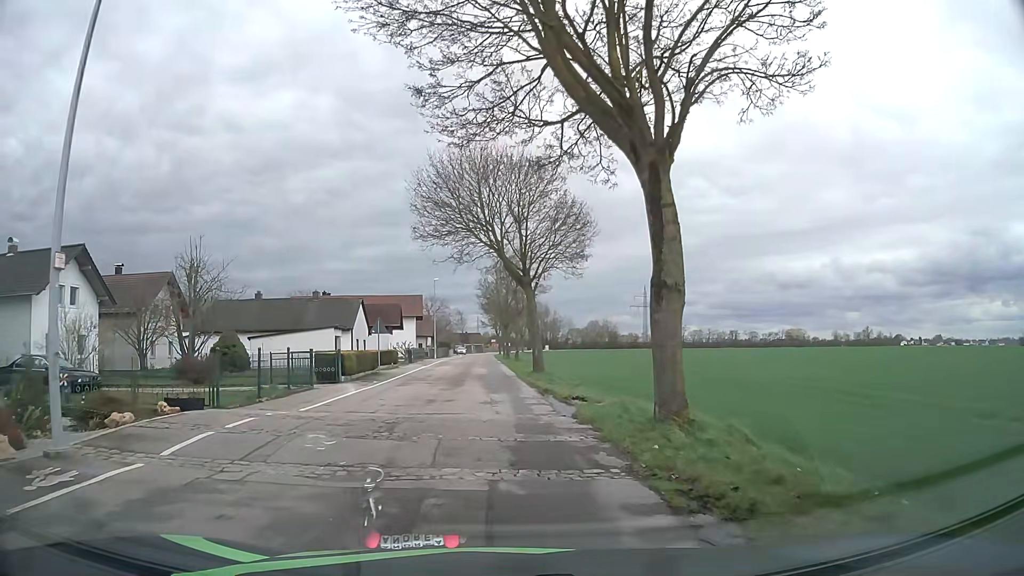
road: unclassified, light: Day
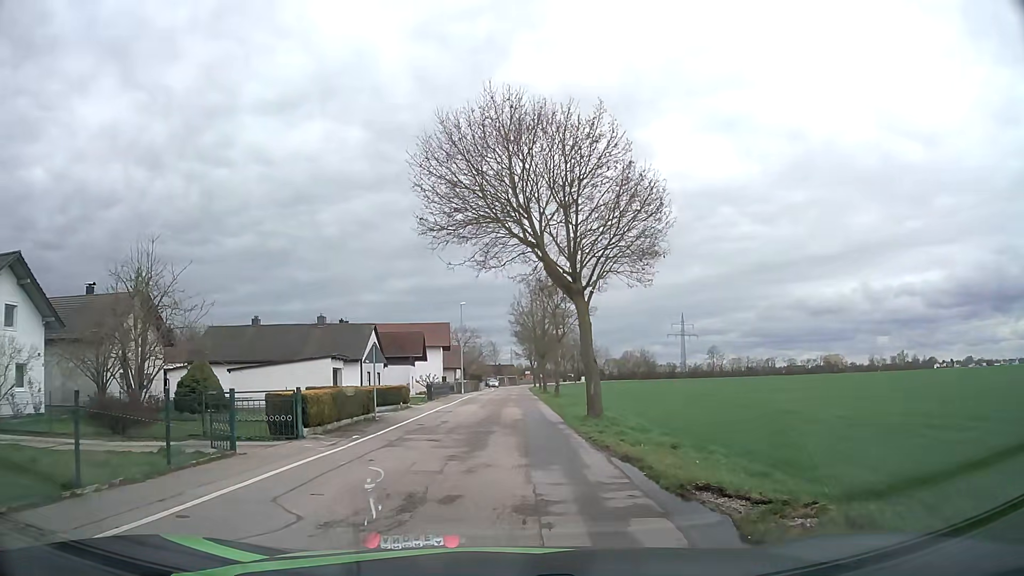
(-0.2, +8.5) m; -4°
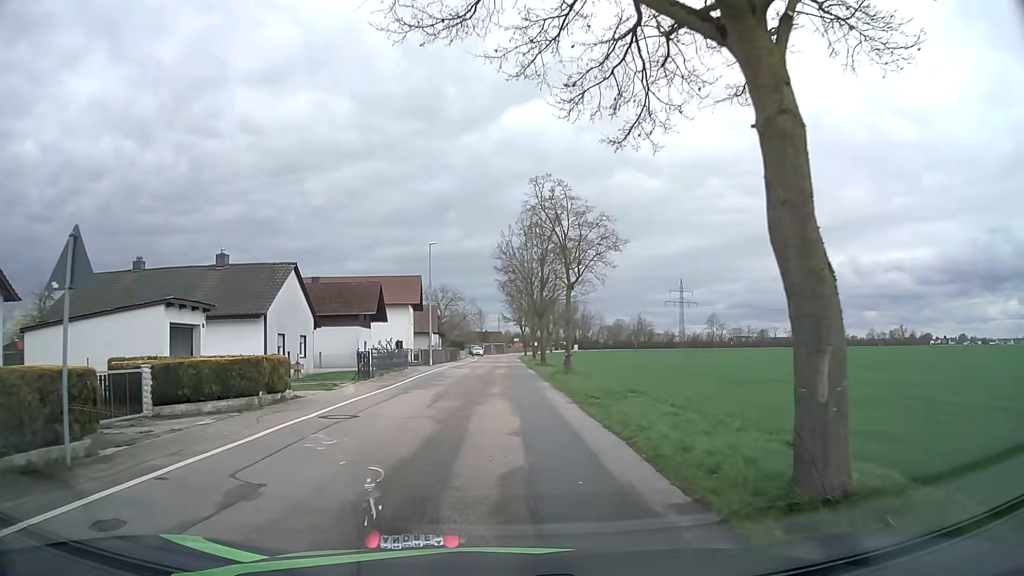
(+0.5, +16.8) m; +2°
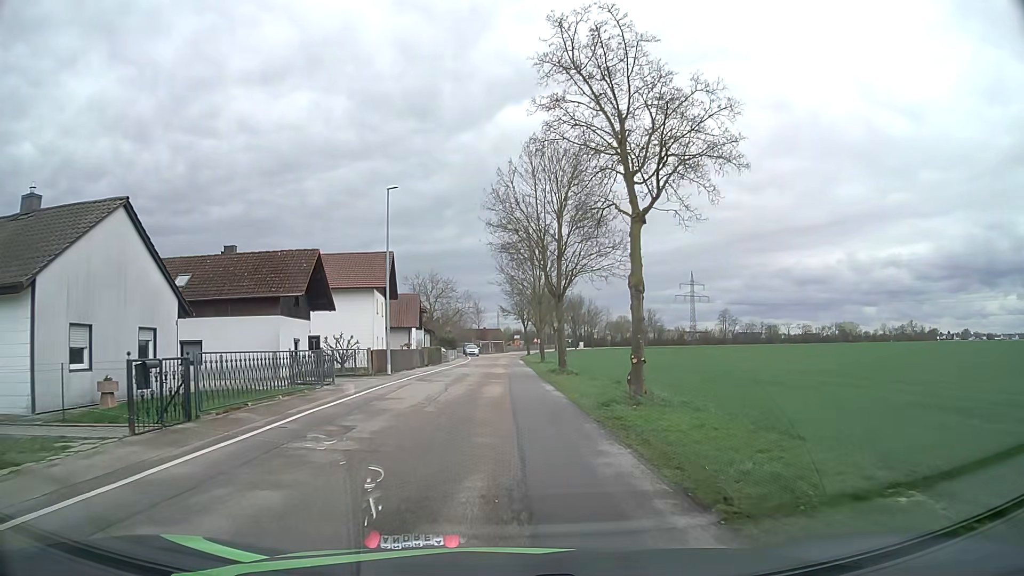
(+0.2, +16.4) m; +1°
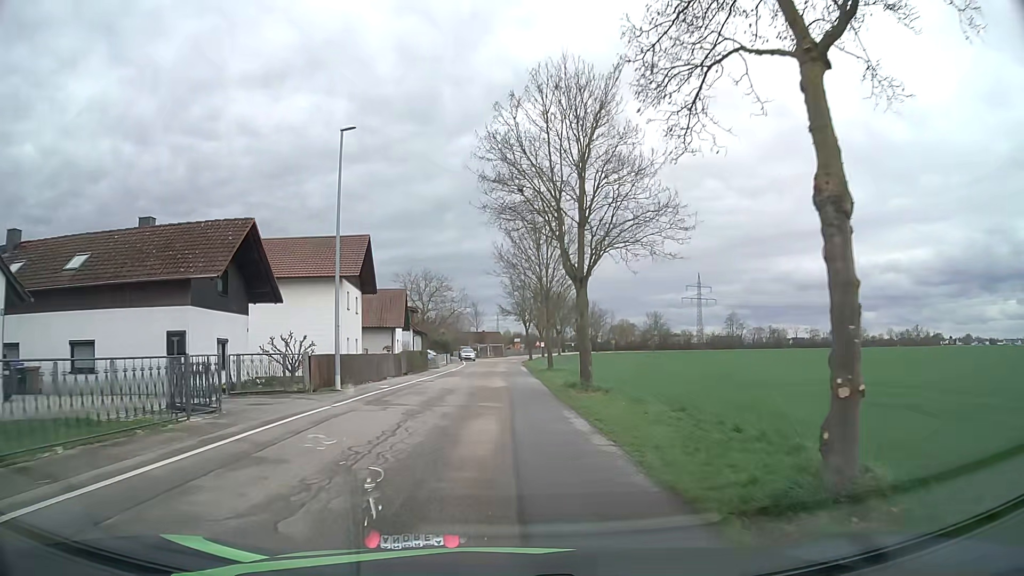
(0.0, +9.1) m; 0°
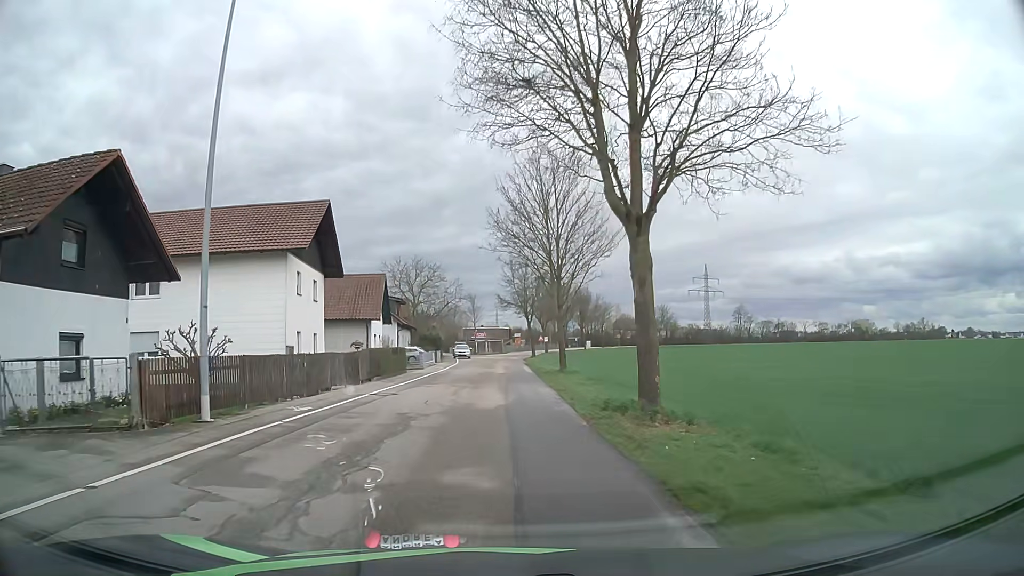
(+0.1, +9.5) m; +1°
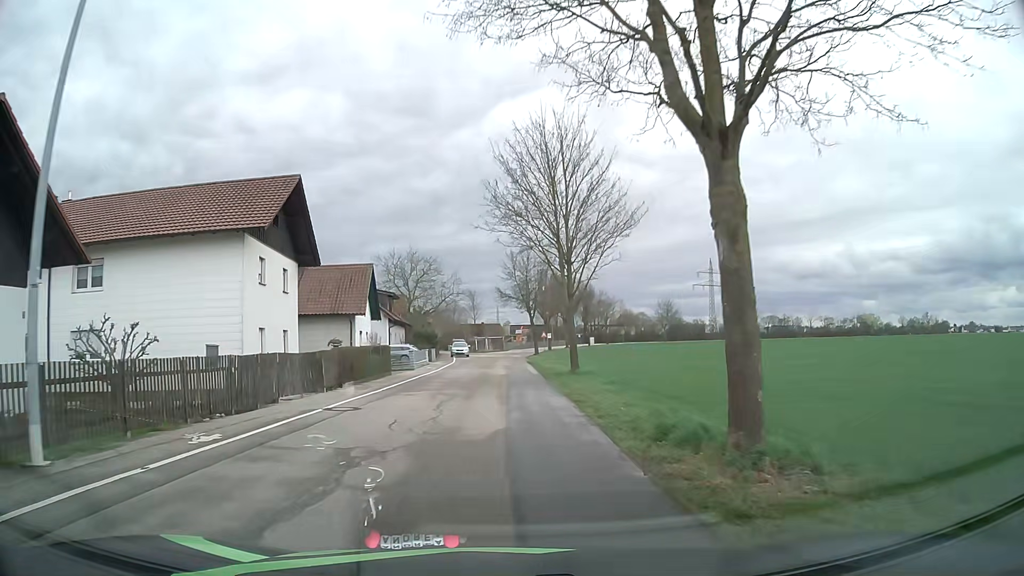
(0.0, +4.9) m; 0°
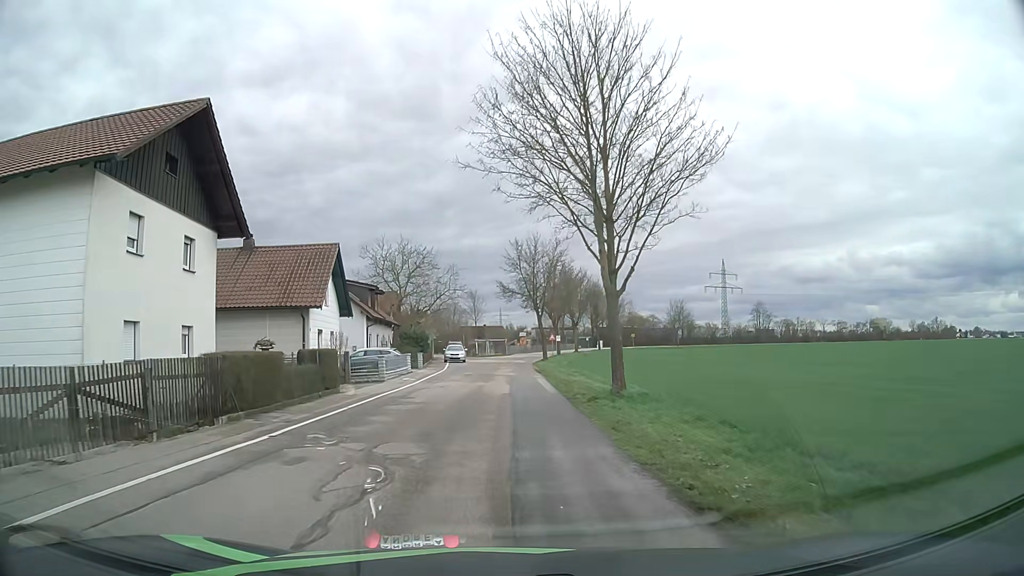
(-0.1, +9.9) m; -1°
(0, +10) (0, +20) (0, +30) (0, +40) (+1, +50) (+1, +60) (+2, +70) (+4, +80) (+6, +90) (+9, +99) m
